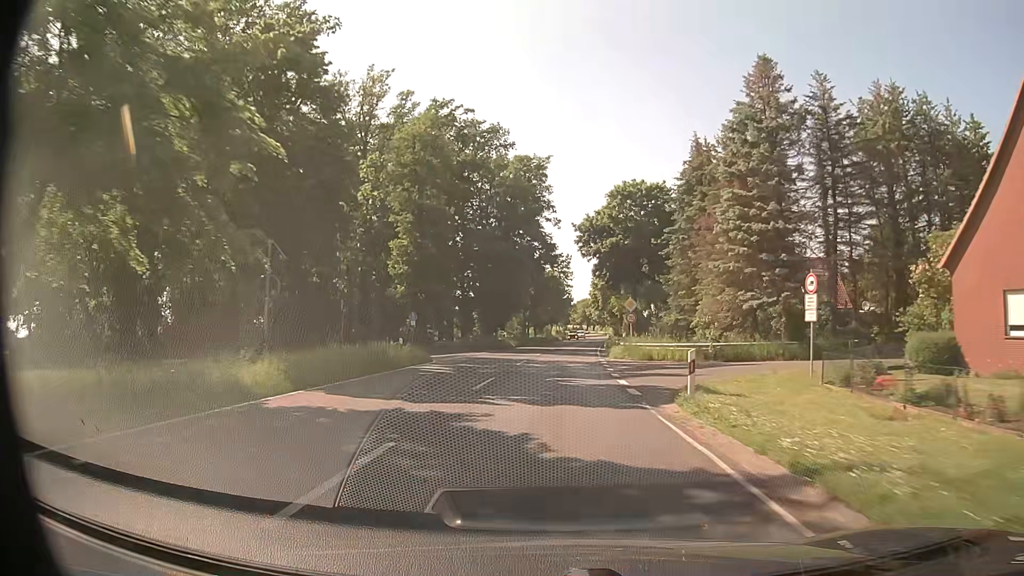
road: secondary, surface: asphalt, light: Day
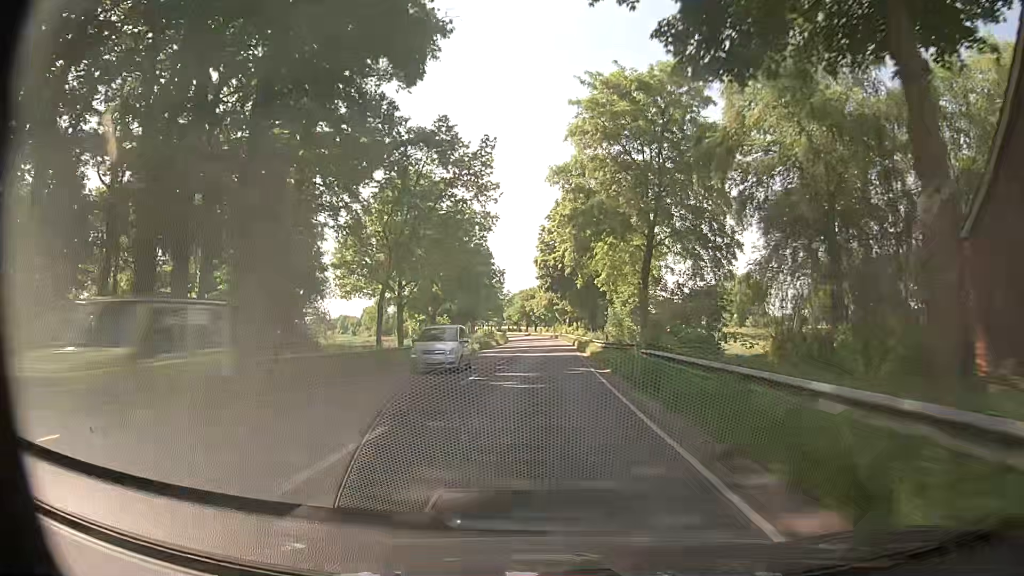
(+3.4, +58.9) m; +6°
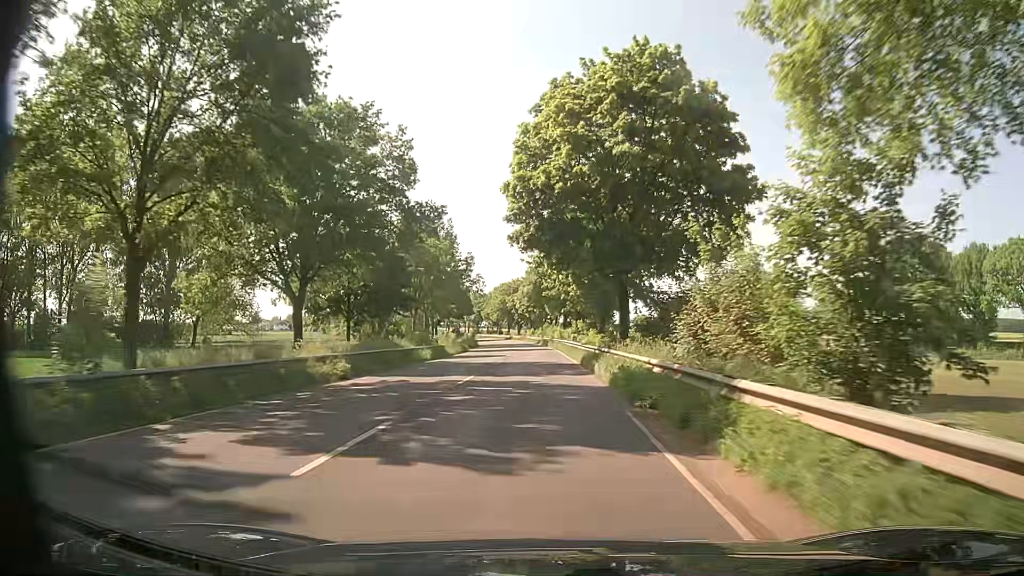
(+0.5, +35.2) m; +2°
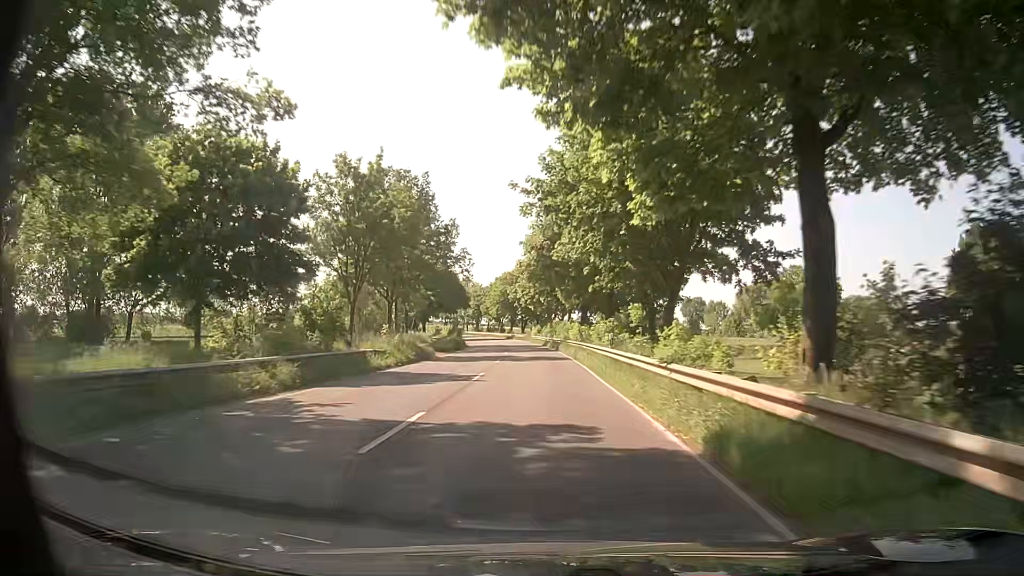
(-0.3, +23.5) m; -1°
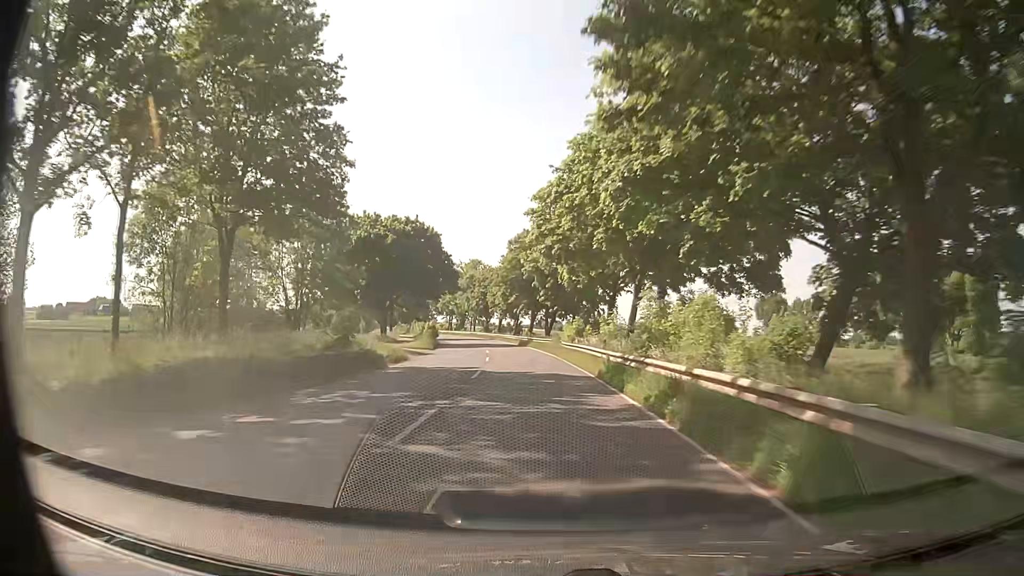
(-0.8, +47.4) m; -2°
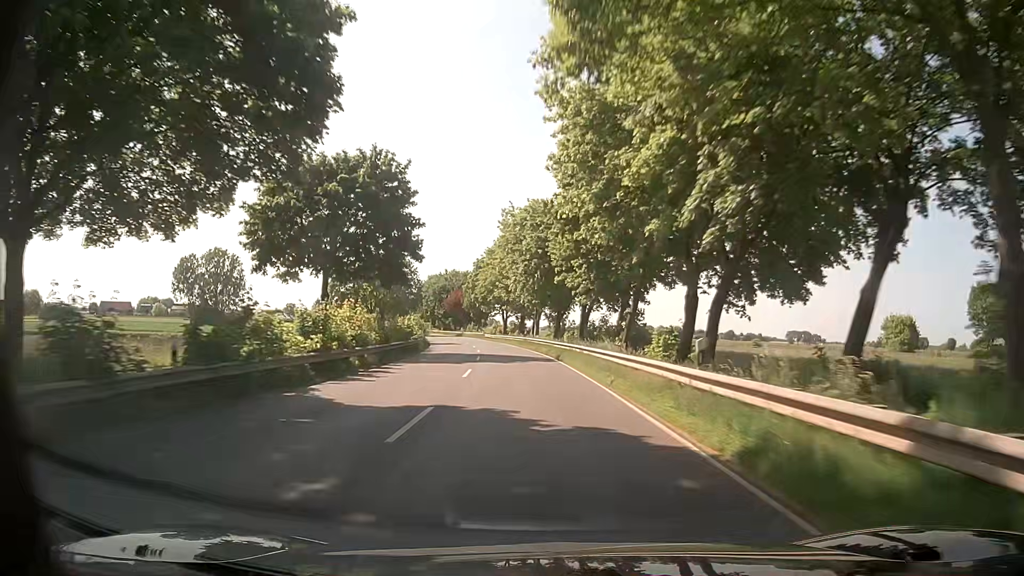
(-3.7, +60.0) m; -8°
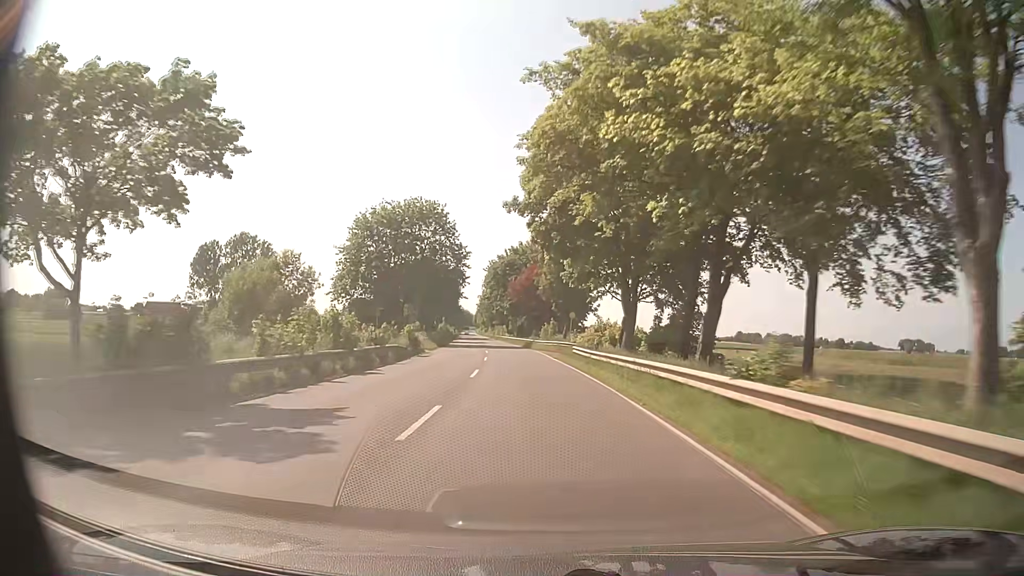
(-4.3, +60.0) m; -9°
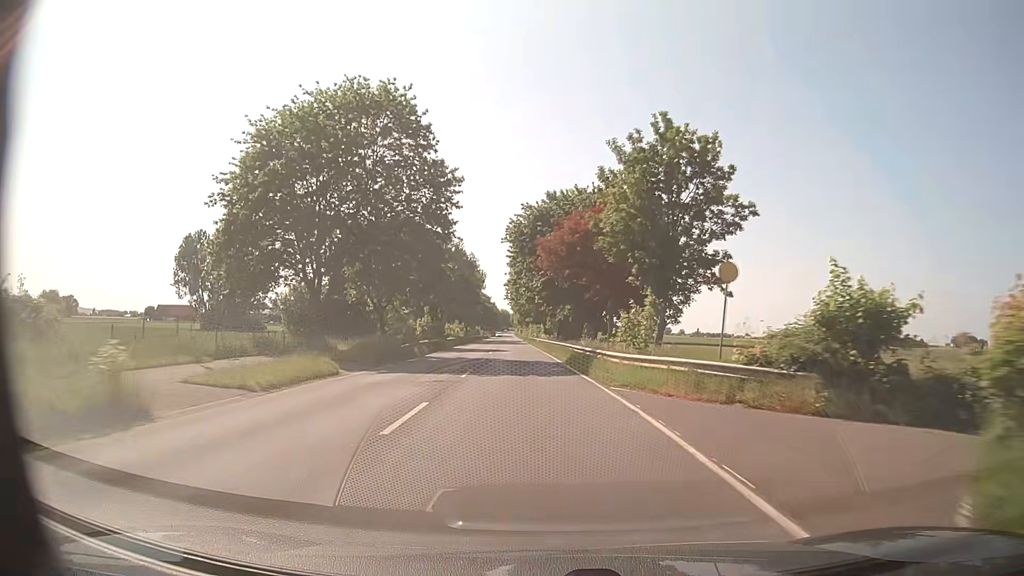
(-1.0, +37.0) m; -3°
(0, +10) (0, +20) (-1, +30) (-1, +40) (-2, +50) (-3, +60) (-3, +70) (-4, +80) (-4, +90) (-5, +100) m
